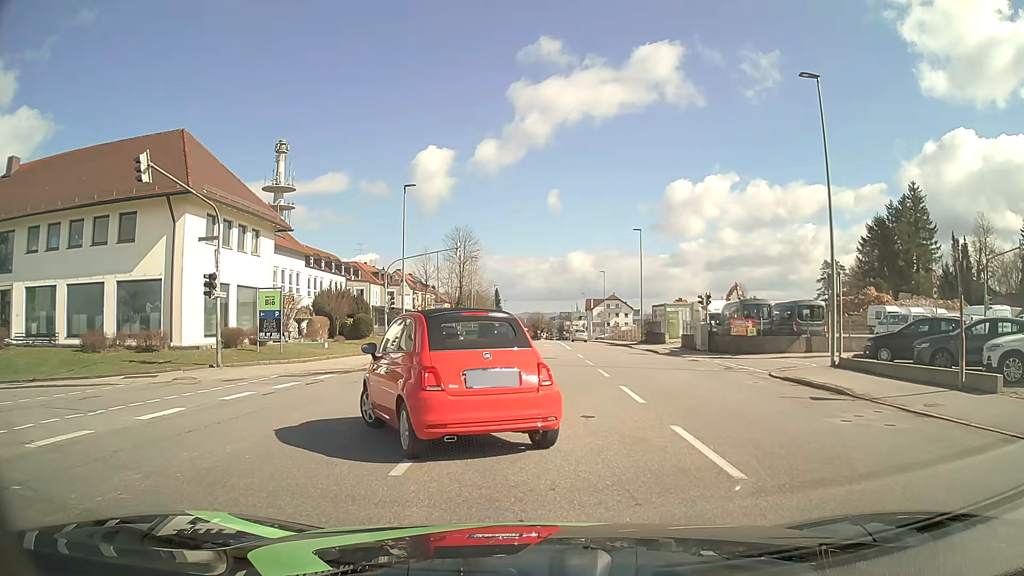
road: tertiary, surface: asphalt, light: Day
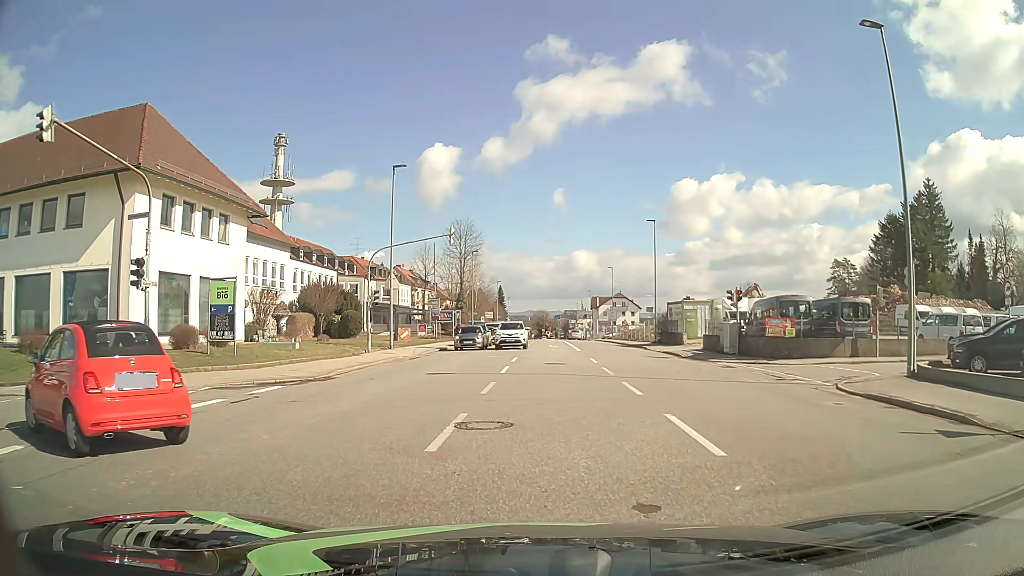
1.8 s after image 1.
(0.0, +5.0) m; 0°
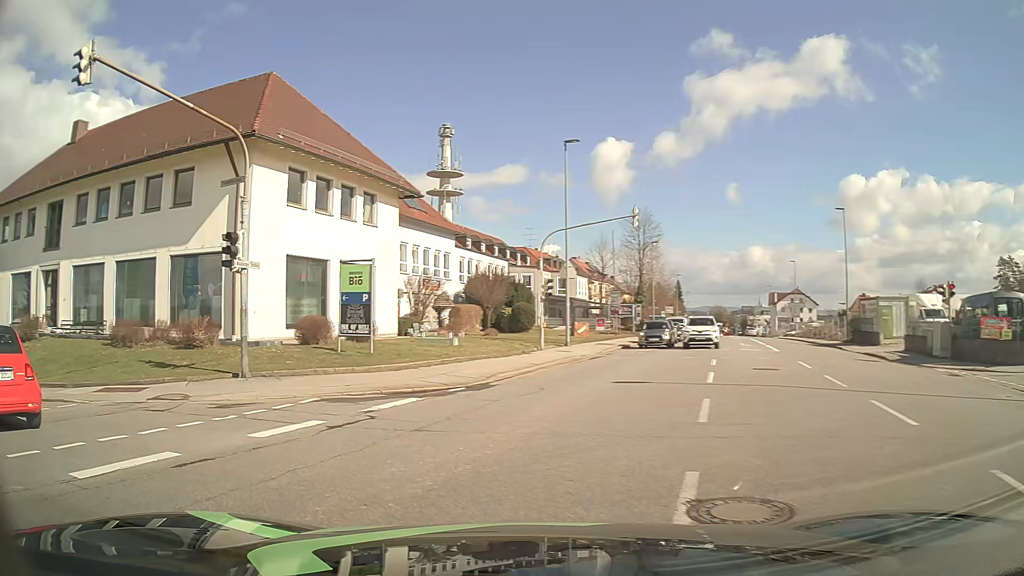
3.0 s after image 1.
(-0.4, +4.3) m; -16°
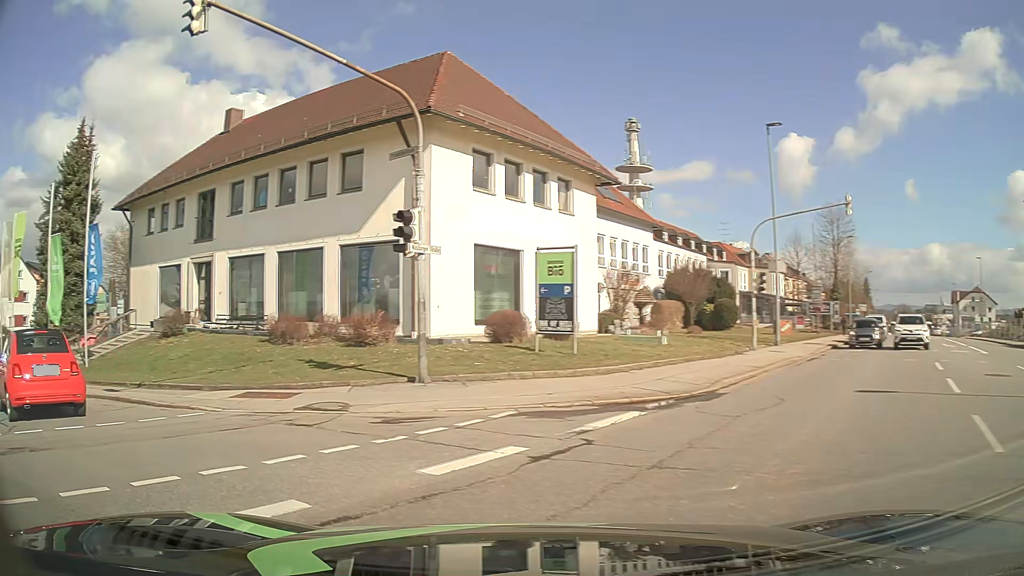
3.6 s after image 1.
(-0.3, +2.4) m; -16°
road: residential
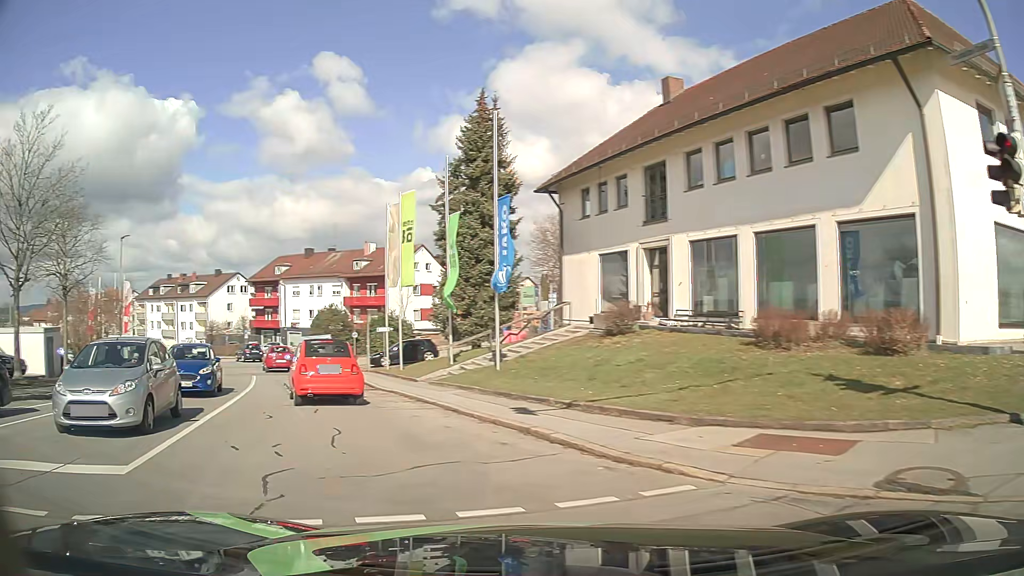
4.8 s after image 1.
(-1.8, +5.1) m; -38°
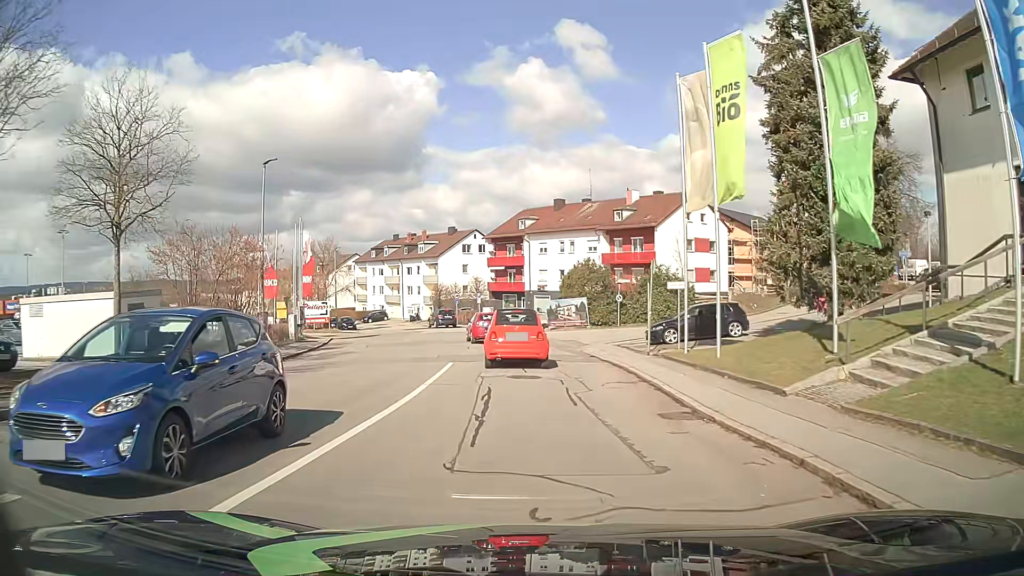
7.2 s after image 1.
(-3.3, +13.3) m; -21°
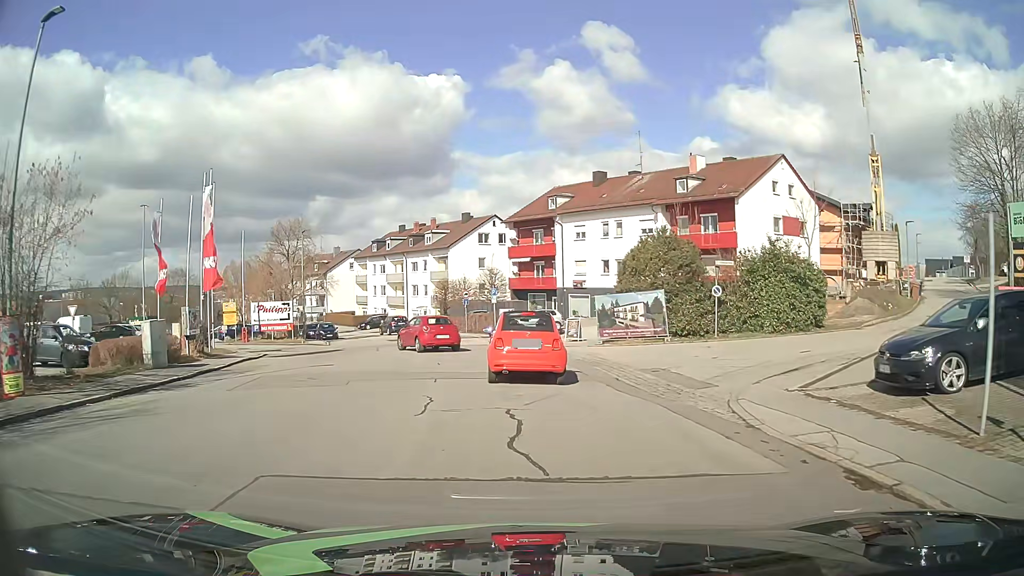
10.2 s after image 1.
(-0.5, +17.0) m; -2°
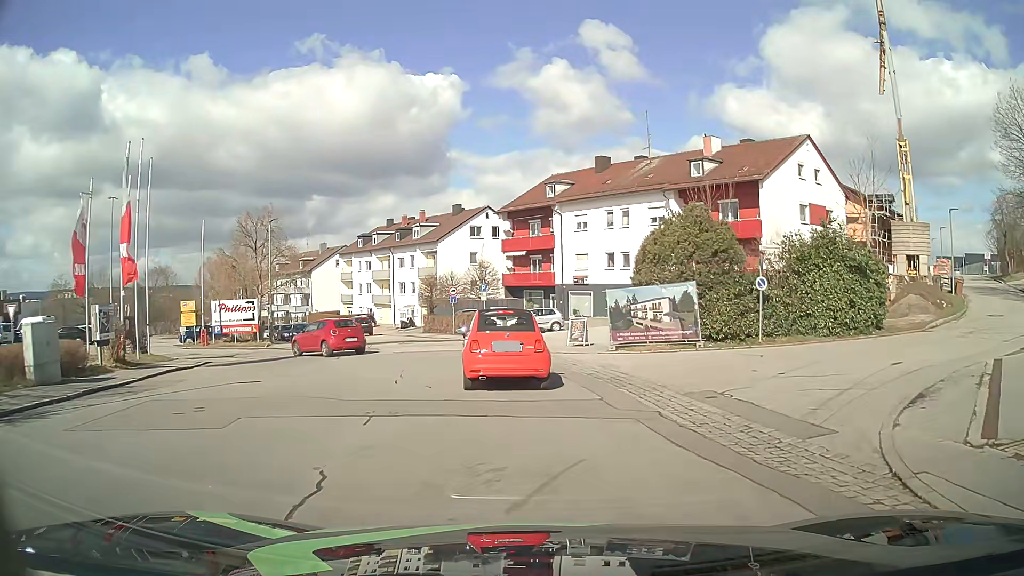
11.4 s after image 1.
(0.0, +5.6) m; 0°
